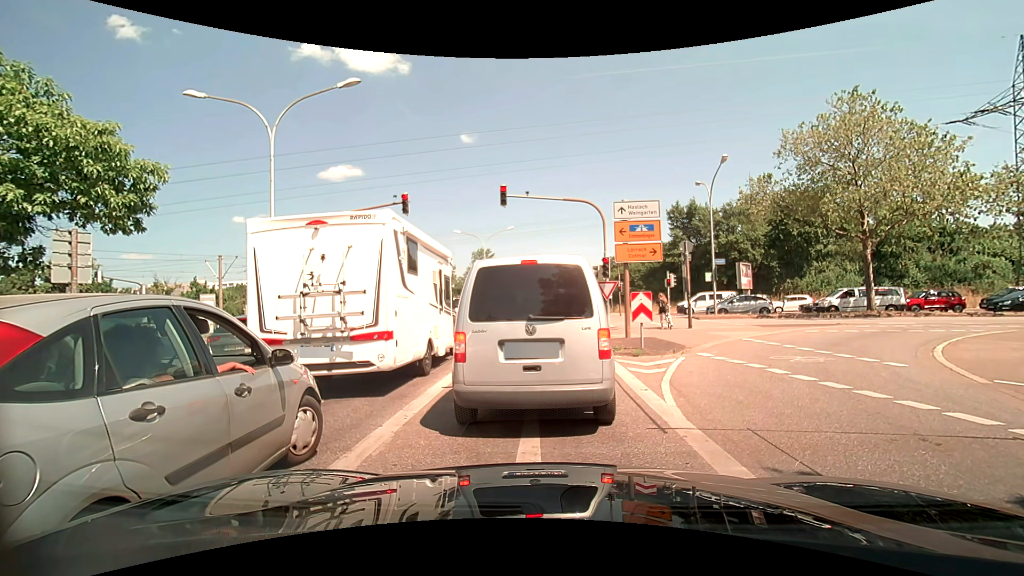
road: secondary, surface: asphalt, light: Day
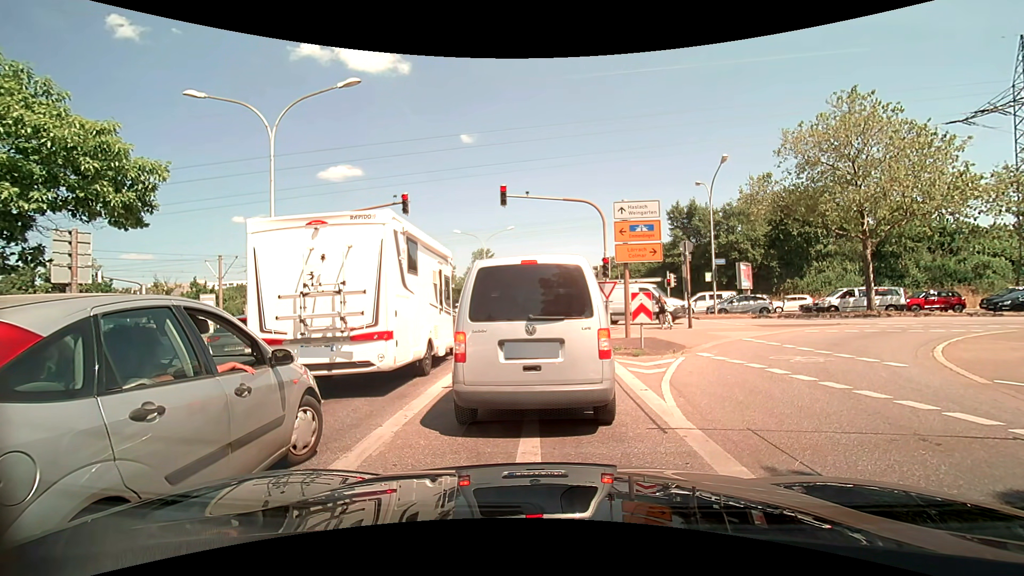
(0.0, 0.0) m; 0°
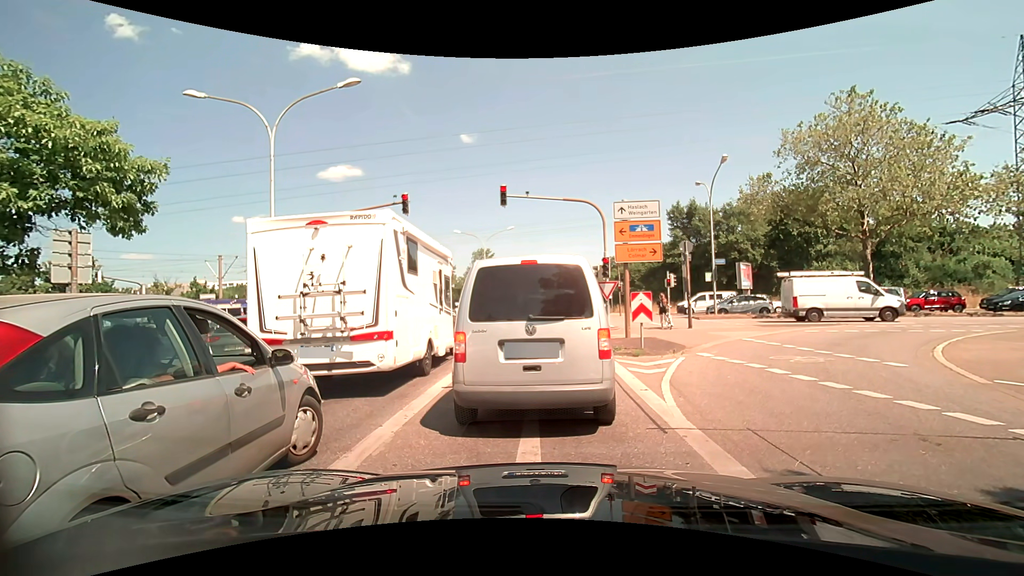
(0.0, 0.0) m; 0°
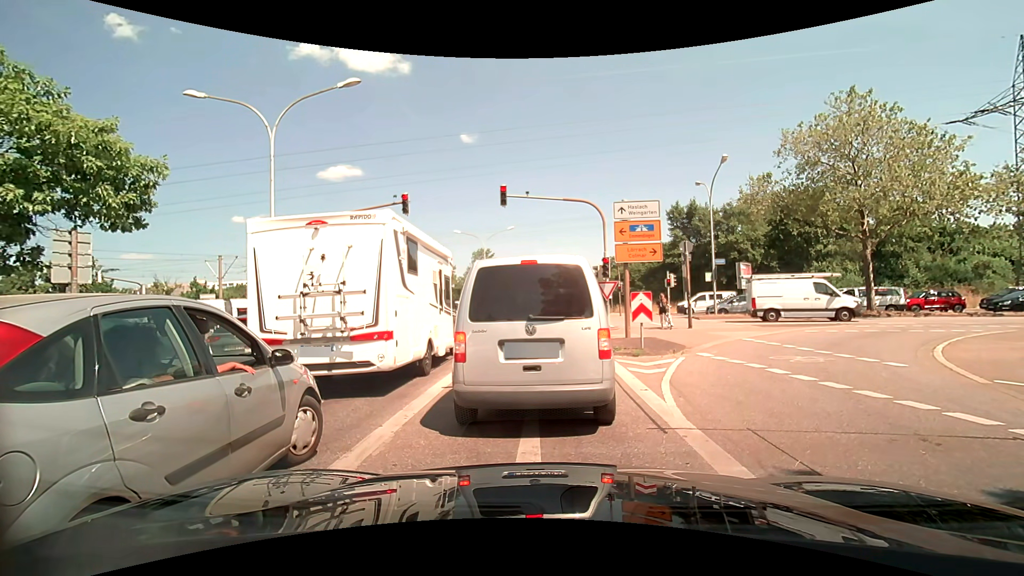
(0.0, 0.0) m; 0°
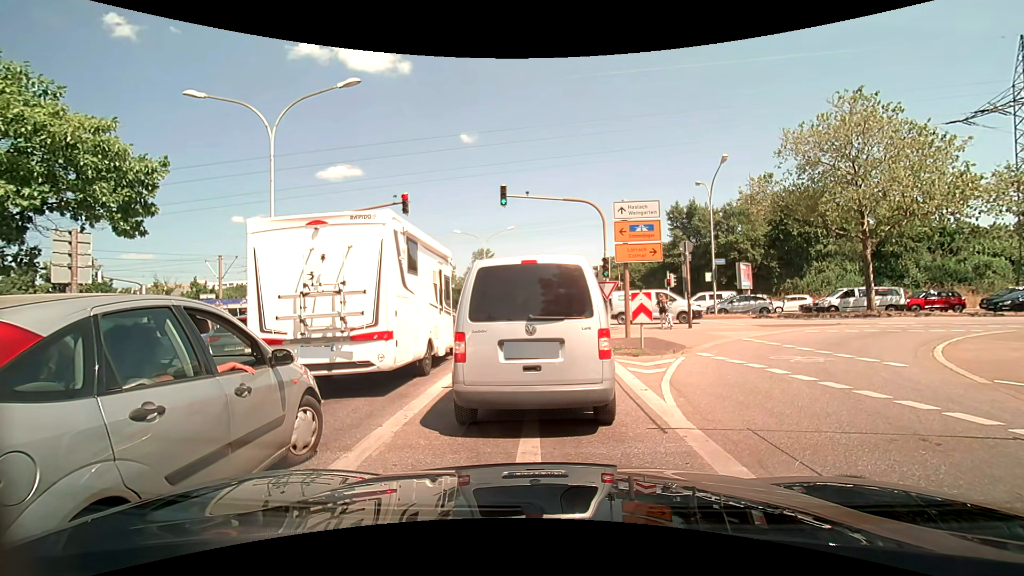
(0.0, 0.0) m; 0°
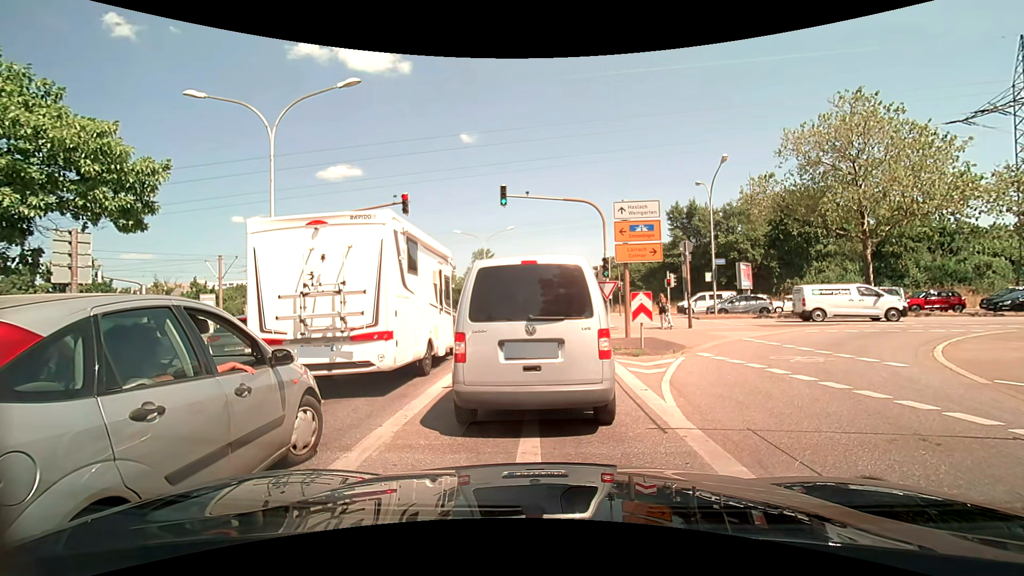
(0.0, 0.0) m; 0°
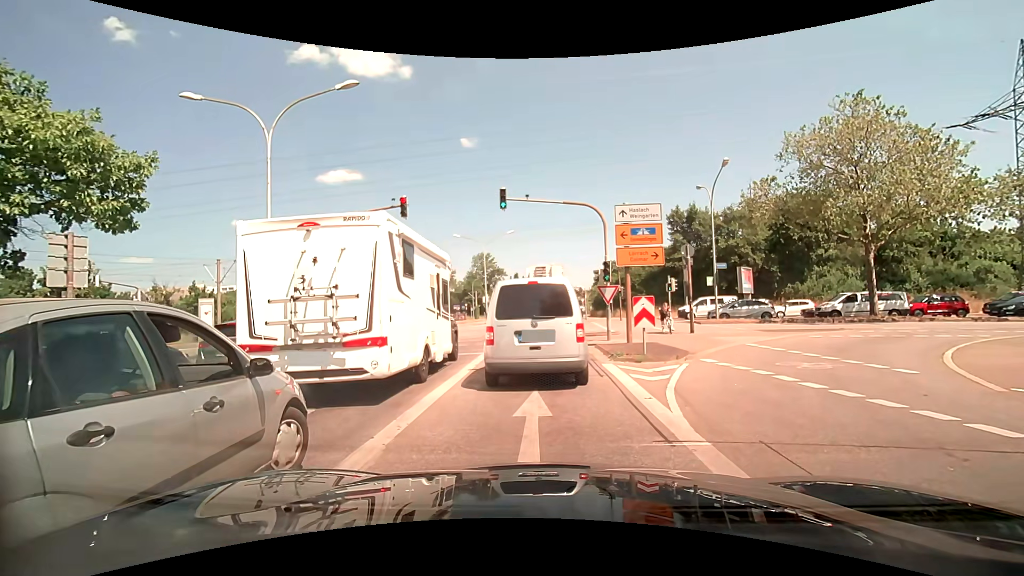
(0.0, +0.3) m; 0°
